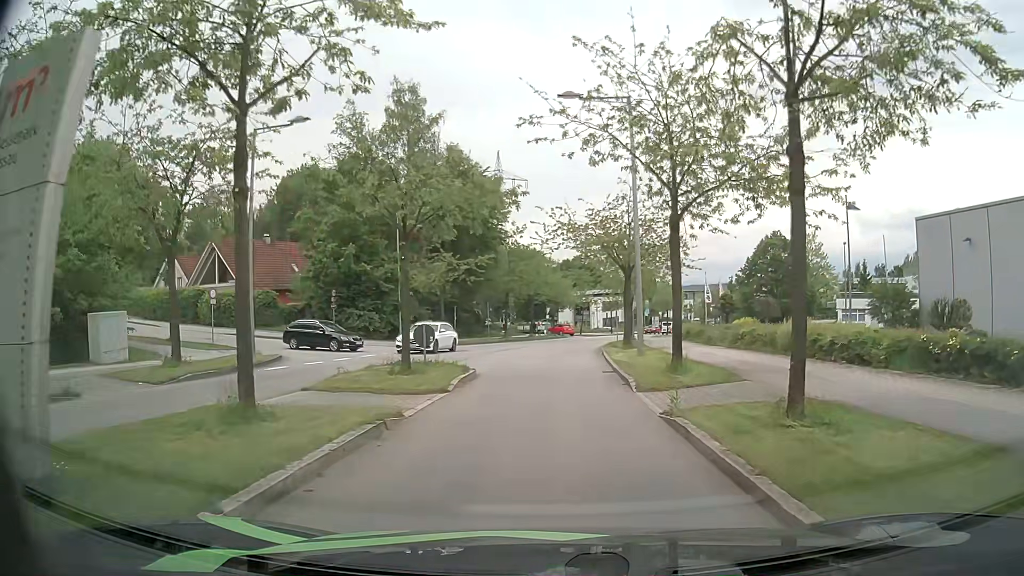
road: residential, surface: asphalt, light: Day
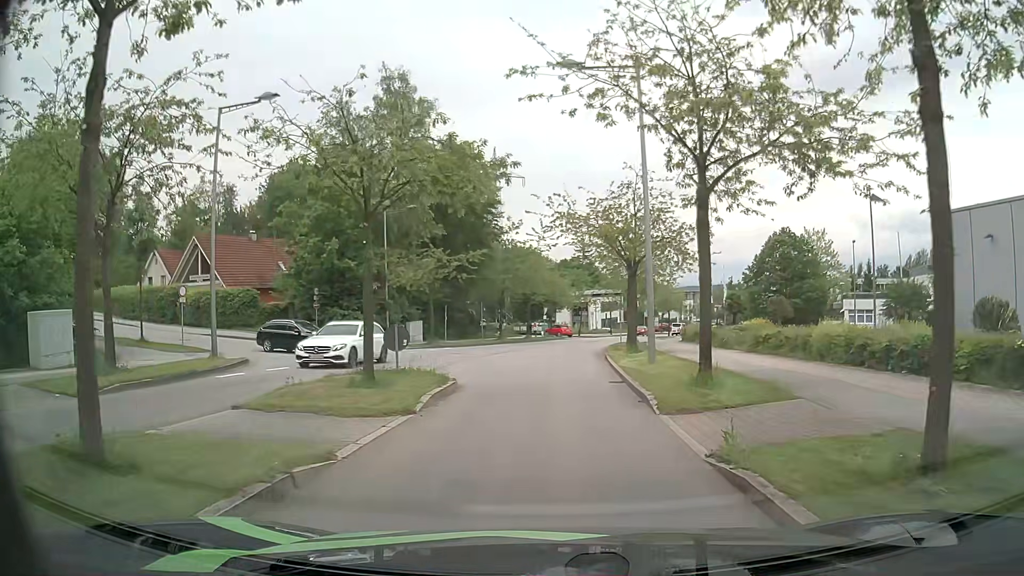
(+0.1, +3.1) m; 0°
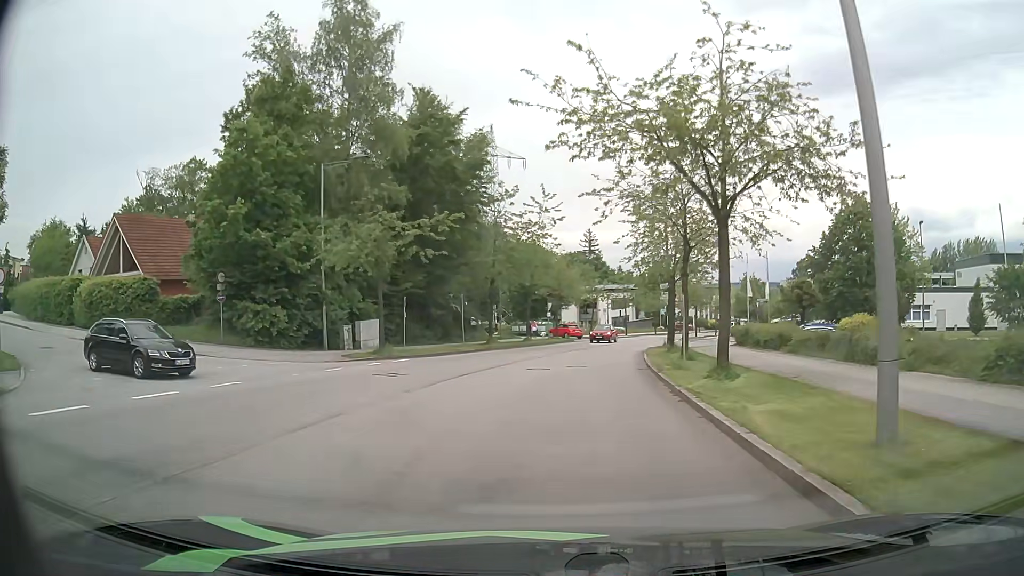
(+0.2, +14.0) m; +1°
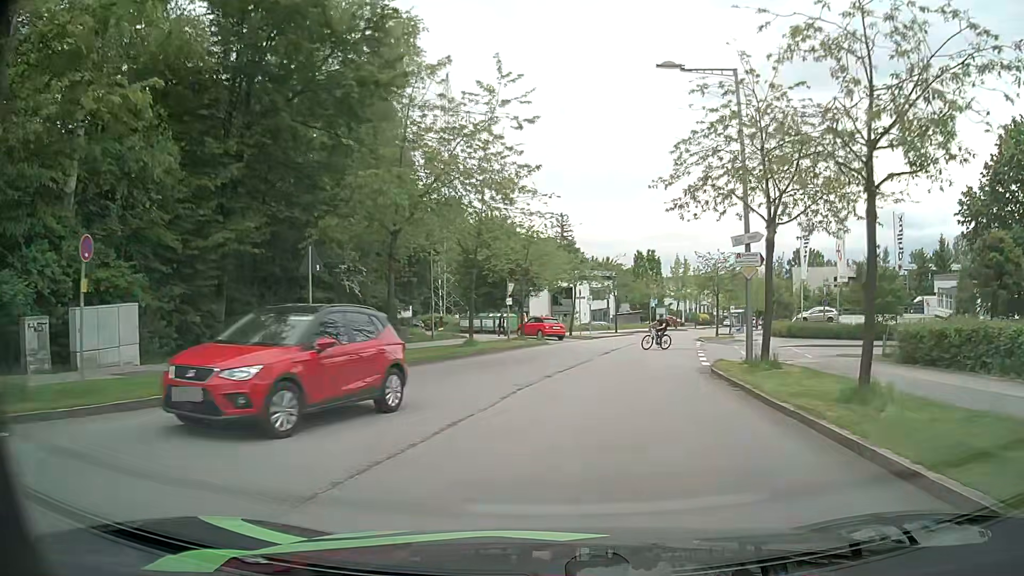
(+0.1, +21.0) m; +2°
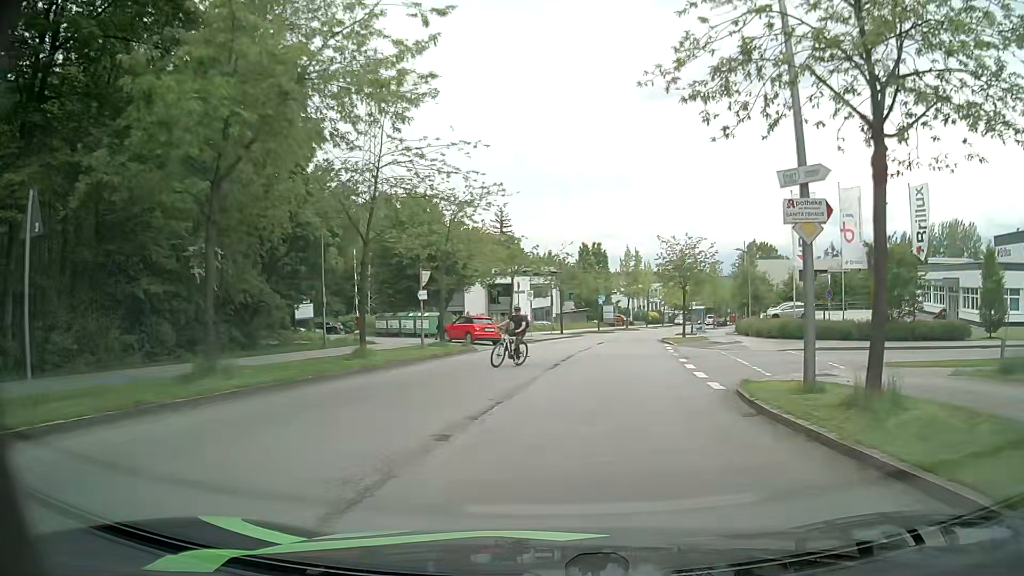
(+0.4, +8.8) m; +5°
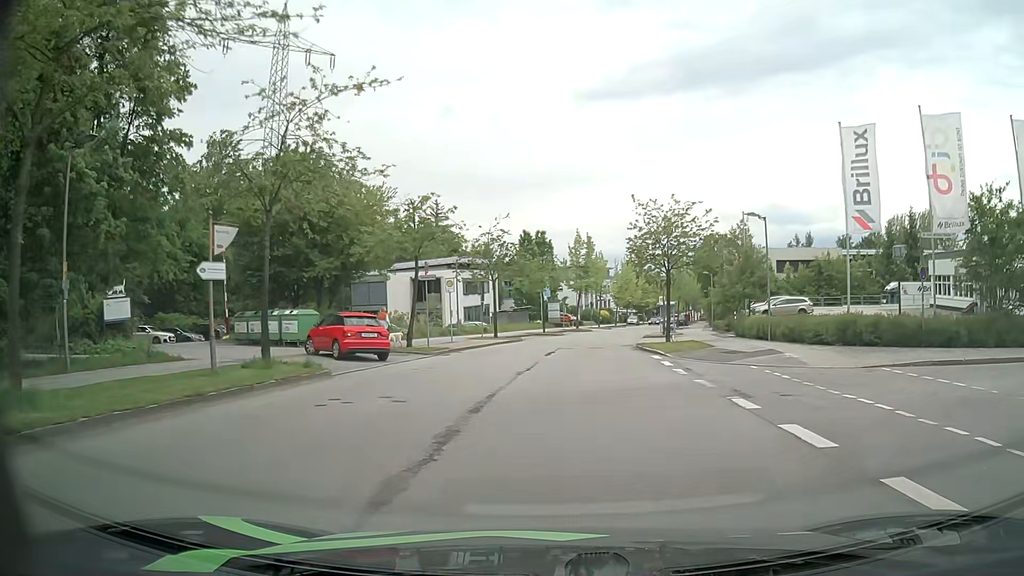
(+0.7, +13.2) m; +6°
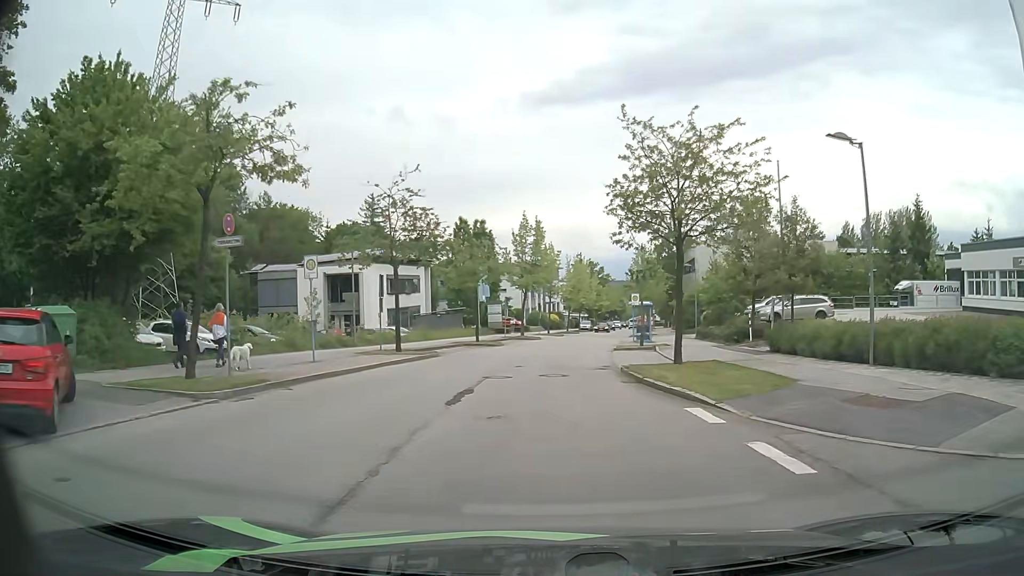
(+0.3, +13.3) m; +4°
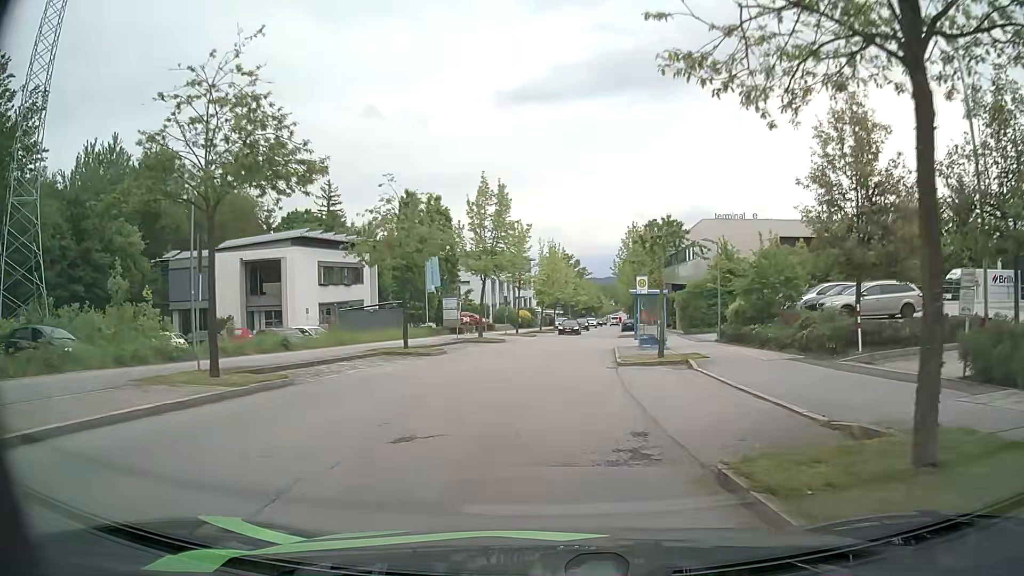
(+0.3, +13.2) m; +3°
(0, +10) (0, +20) (+1, +30) (+1, +40) (+2, +50) (+3, +60) (+4, +70) (+6, +80) (+7, +90) (+8, +100) m
